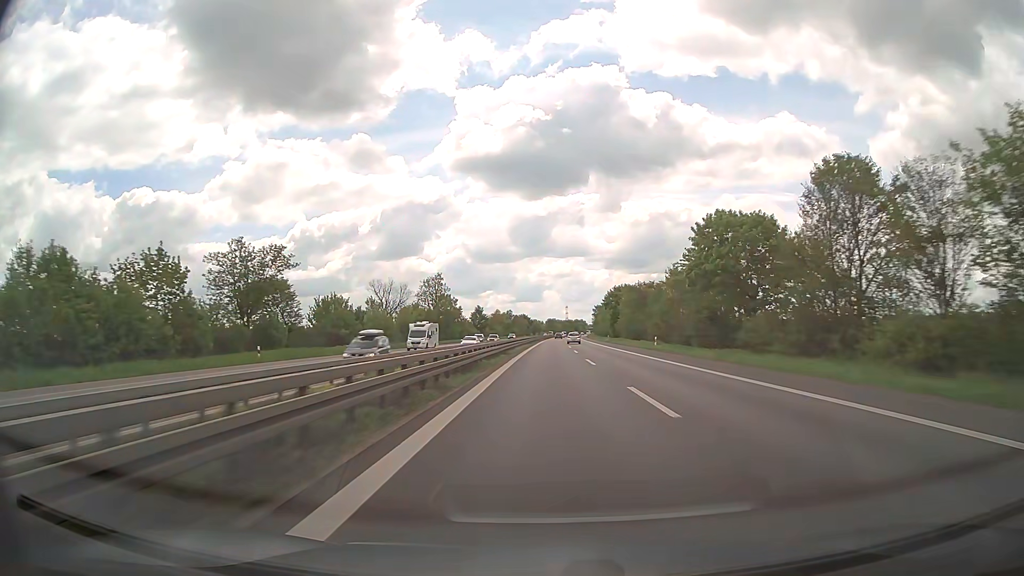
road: trunk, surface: asphalt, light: Day
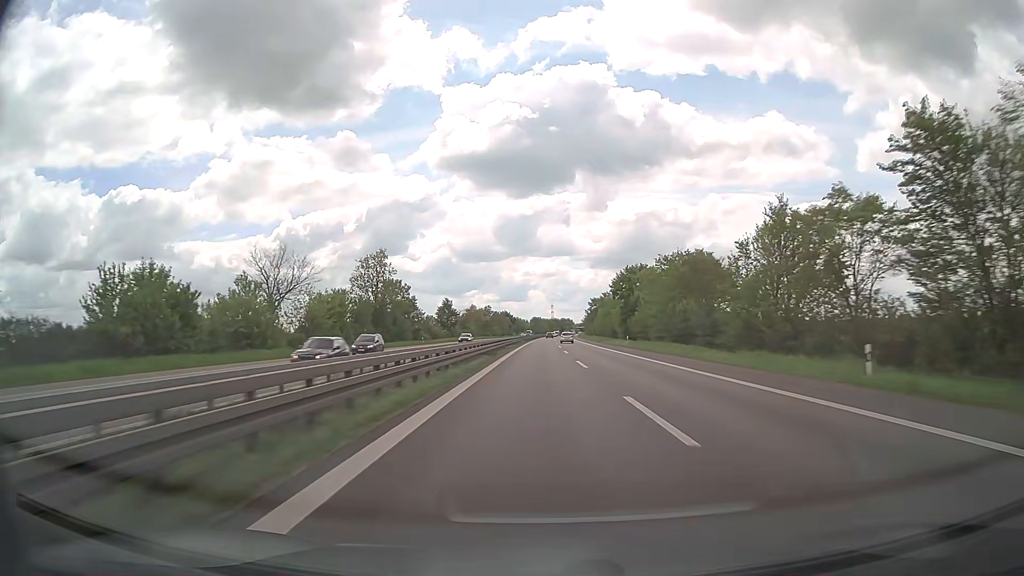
(+0.4, +39.0) m; +1°
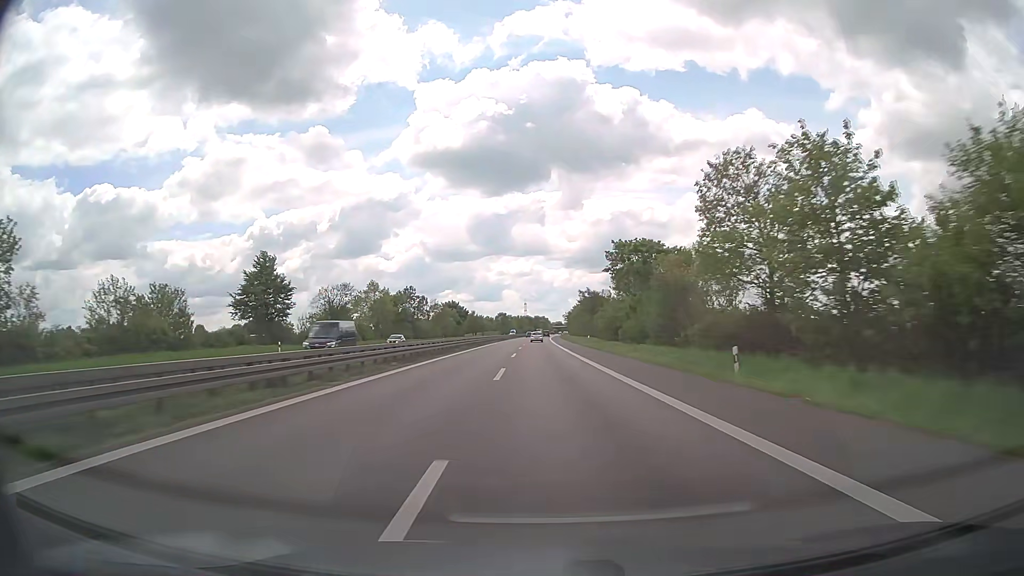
(+2.6, +97.5) m; +2°
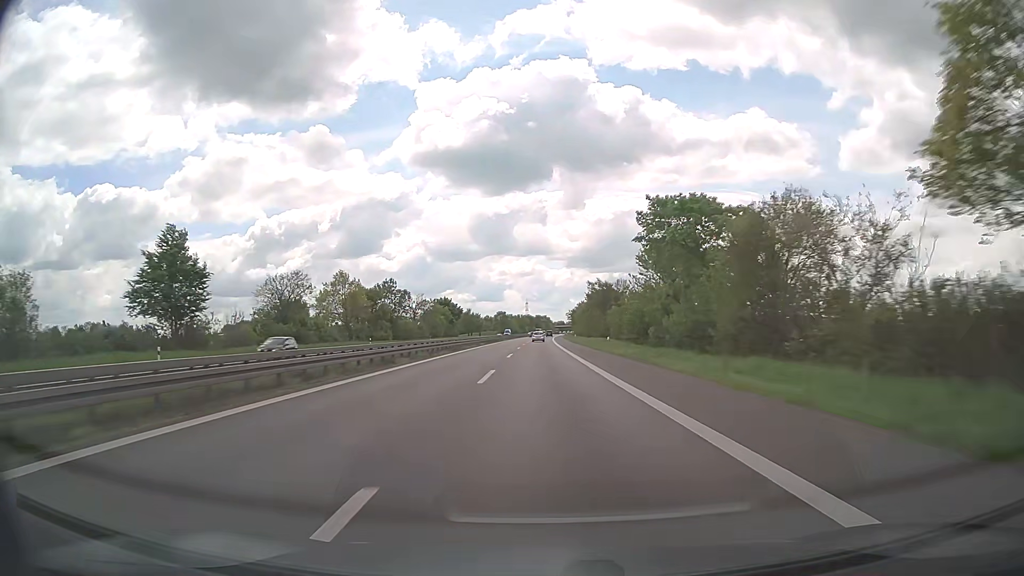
(0.0, +19.4) m; 0°
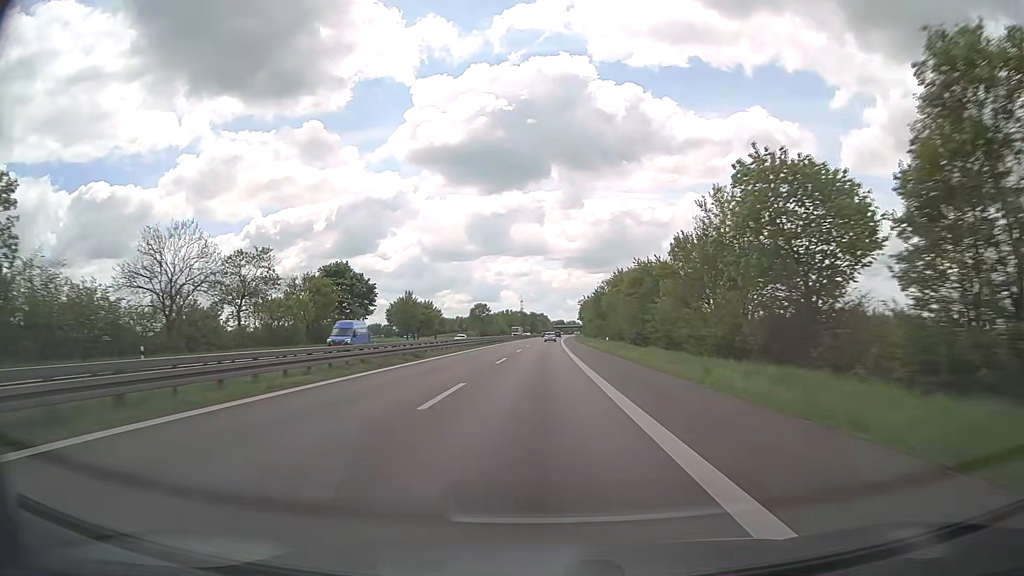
(-0.2, +96.4) m; 0°
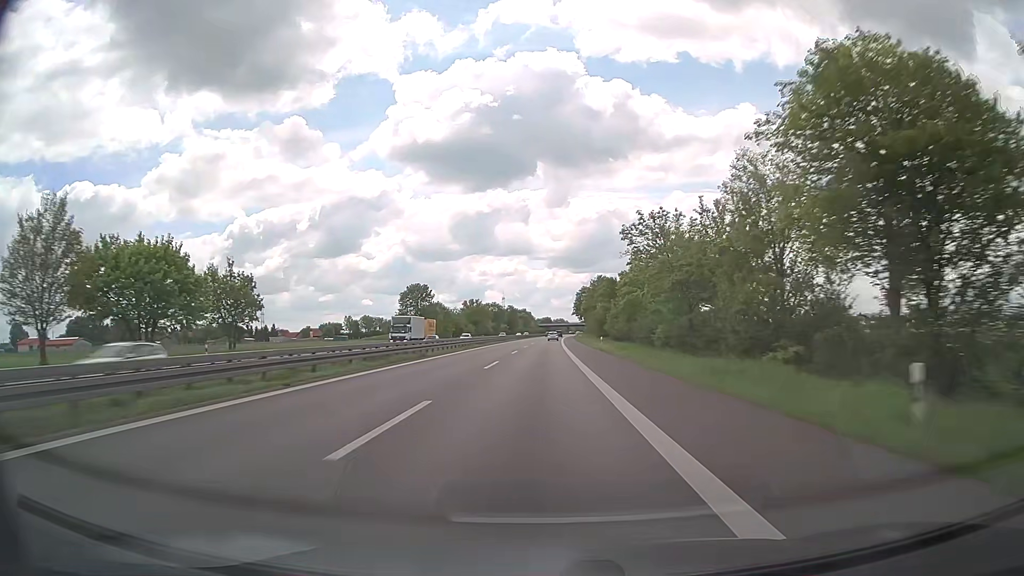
(+1.1, +95.2) m; +1°
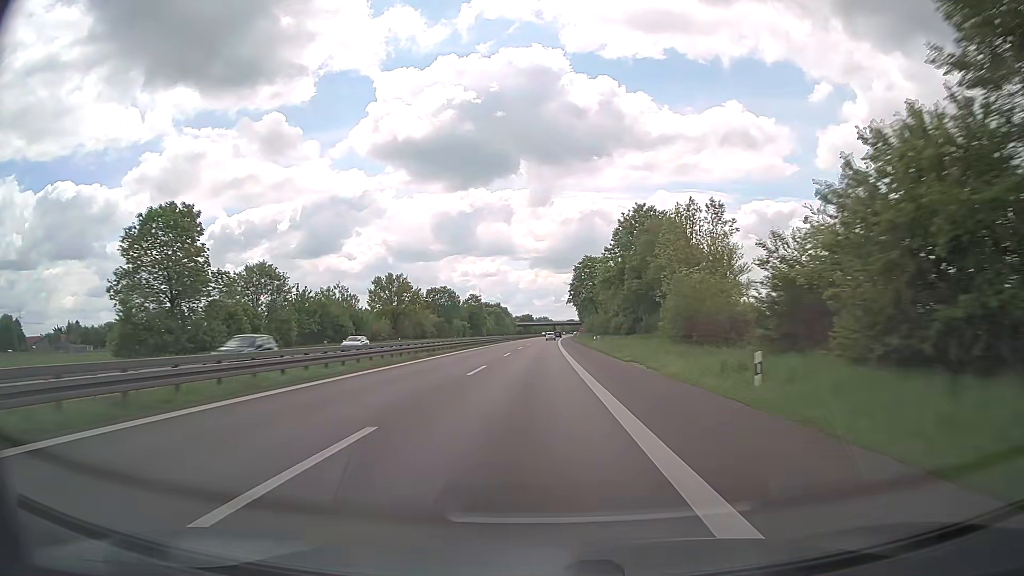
(+1.3, +94.1) m; +1°
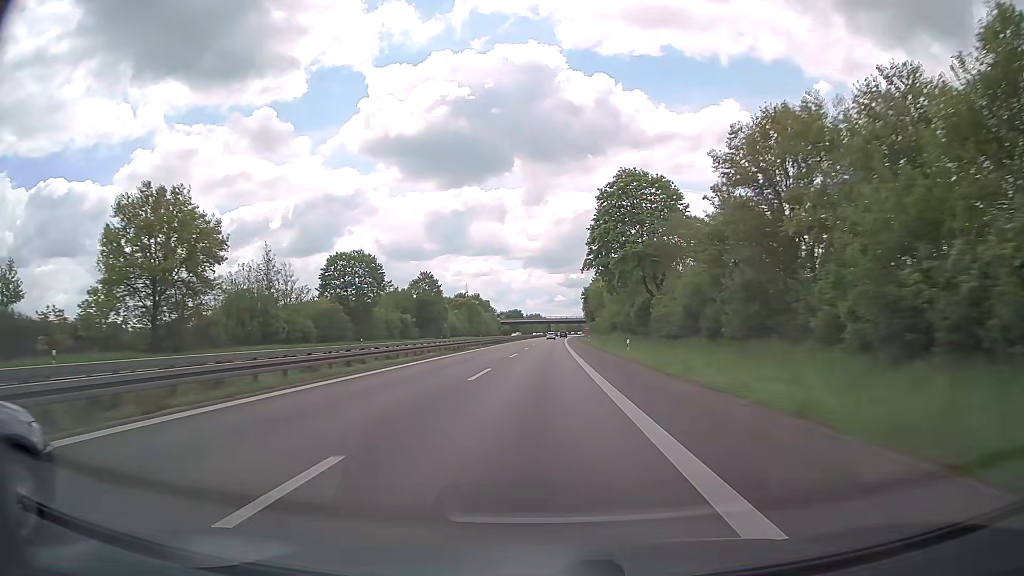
(+0.4, +74.6) m; +1°
(0, +10) (0, +20) (0, +30) (0, +40) (0, +50) (0, +60) (+1, +70) (+1, +80) (+1, +90) (+2, +100) m
